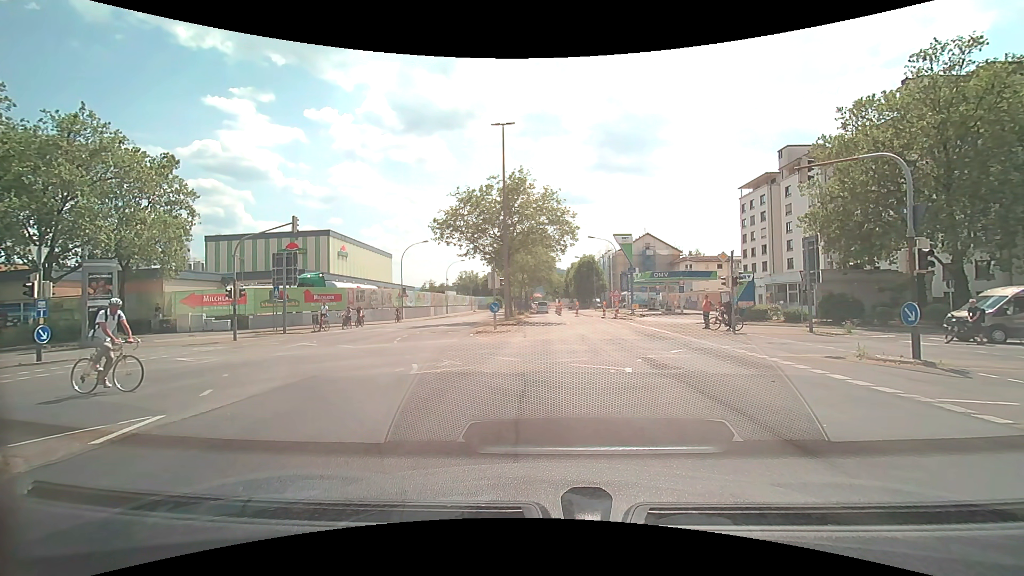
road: secondary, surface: asphalt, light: Day
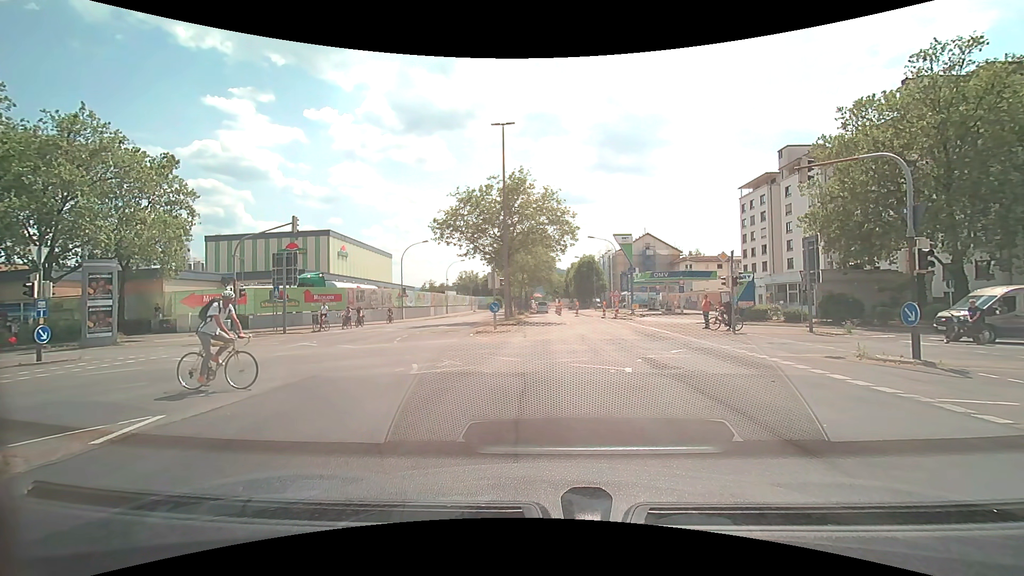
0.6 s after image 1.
(0.0, 0.0) m; 0°
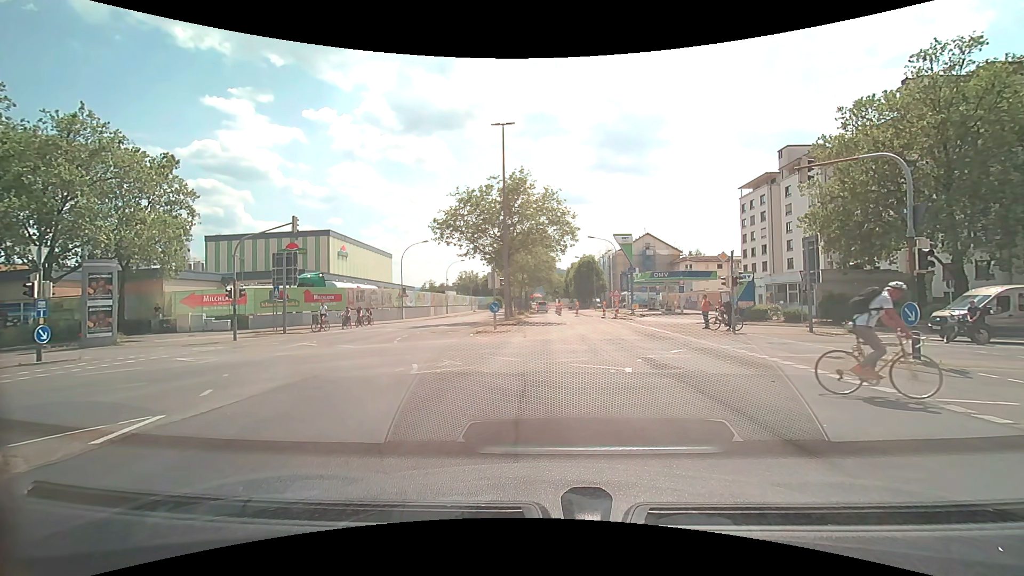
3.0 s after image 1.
(0.0, 0.0) m; 0°
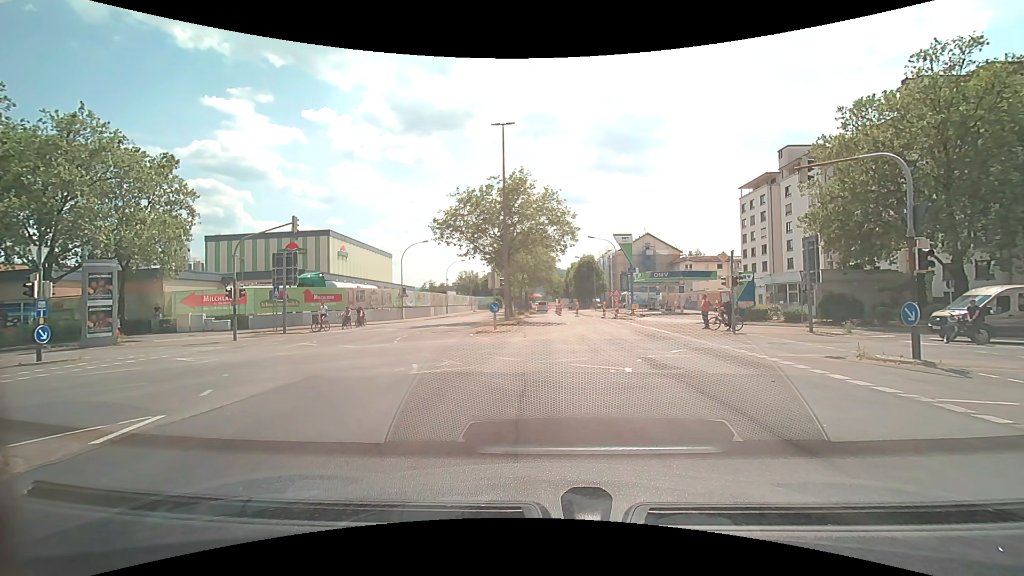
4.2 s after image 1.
(0.0, 0.0) m; 0°
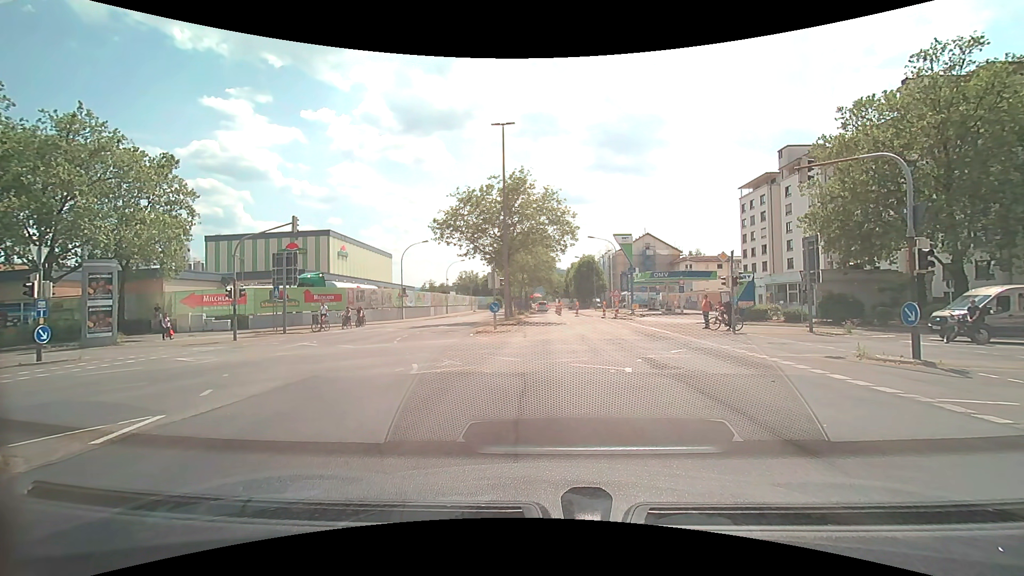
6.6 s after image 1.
(0.0, 0.0) m; 0°
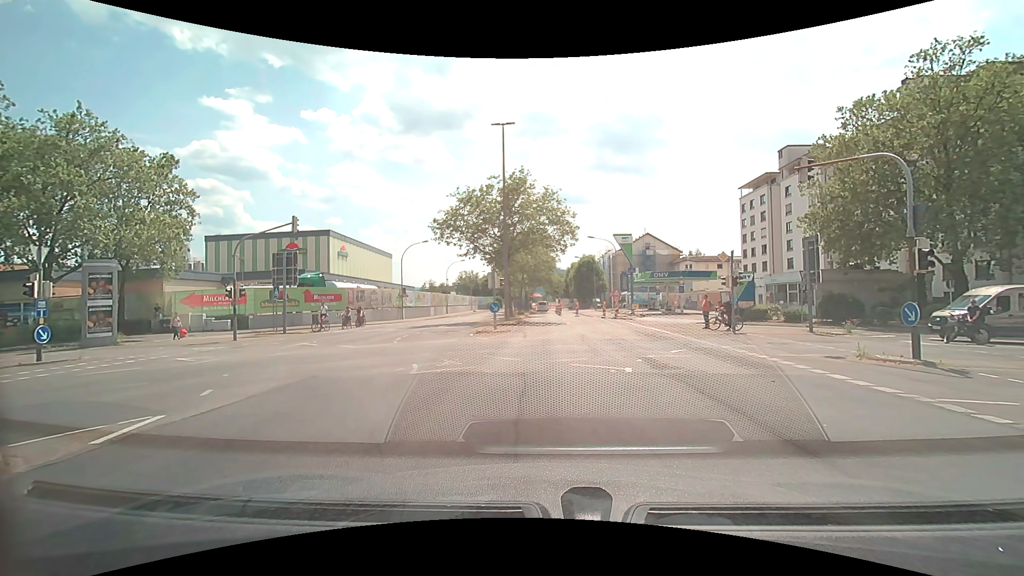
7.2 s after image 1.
(0.0, 0.0) m; 0°
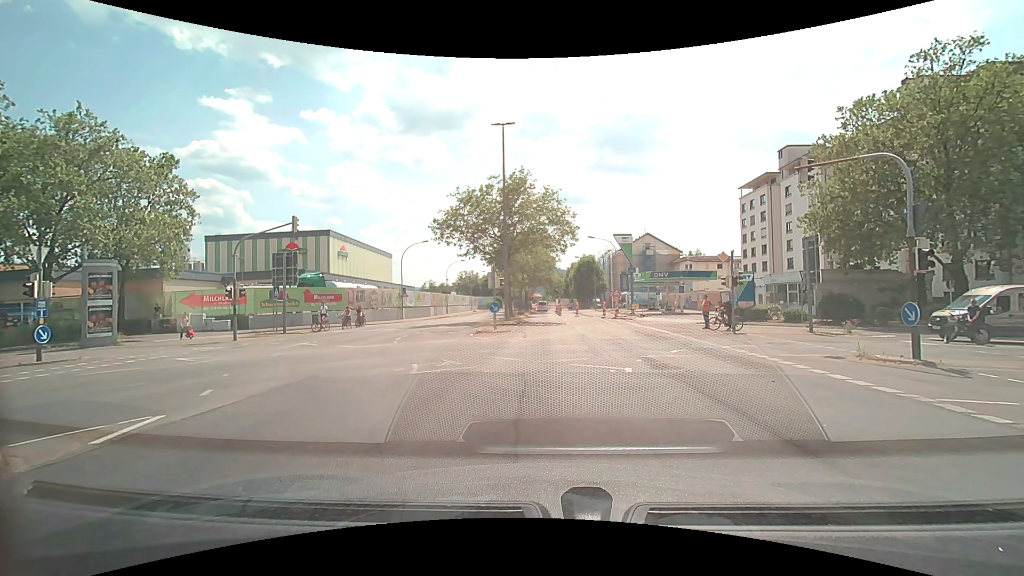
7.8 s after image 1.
(0.0, 0.0) m; 0°
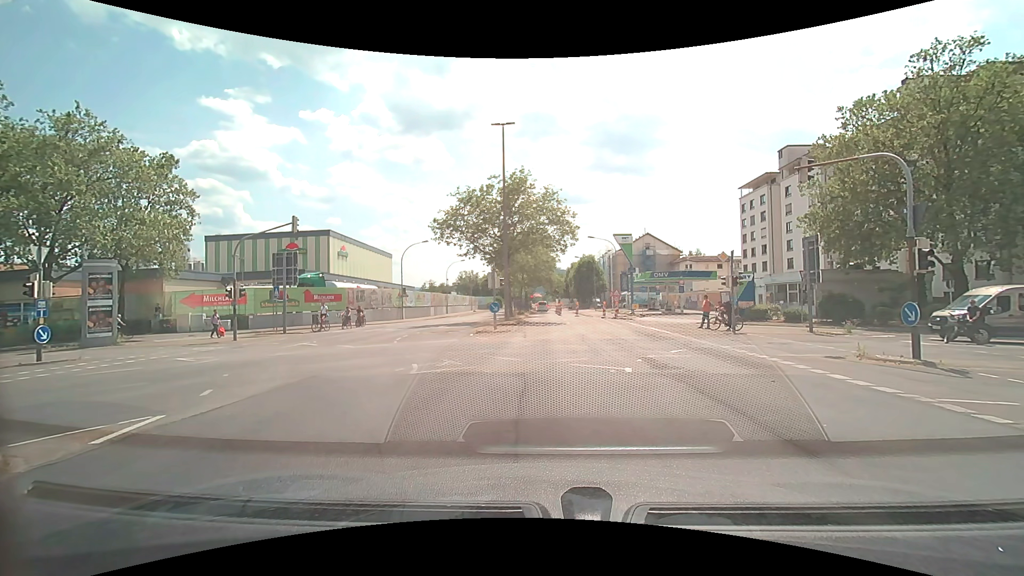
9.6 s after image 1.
(0.0, 0.0) m; 0°
(0, +10) (0, +20) (0, +30) (0, +40) (+1, +50) (+1, +60) (+1, +70) (+1, +80) (+1, +90) (+1, +100) m
